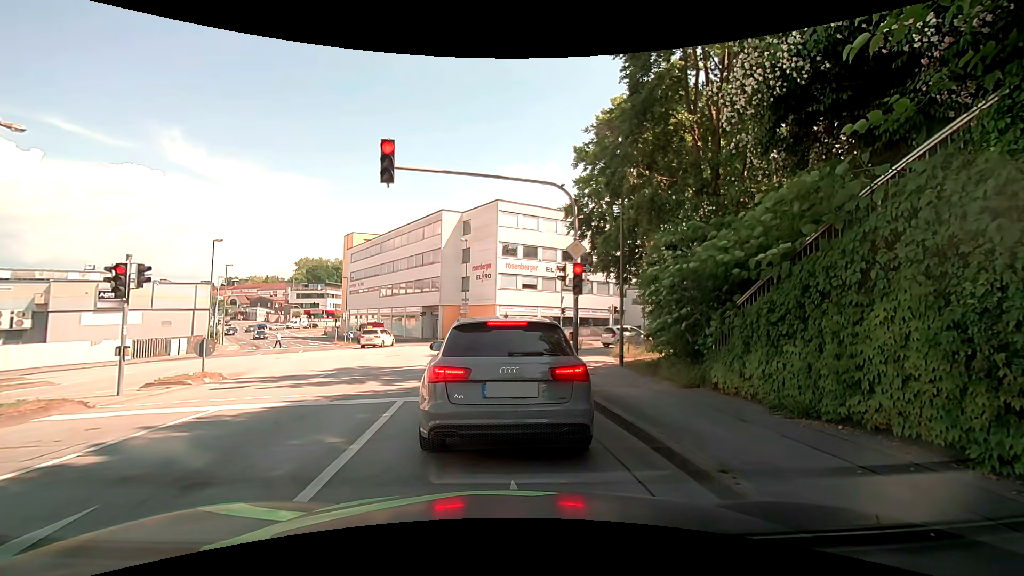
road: tertiary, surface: asphalt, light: Day
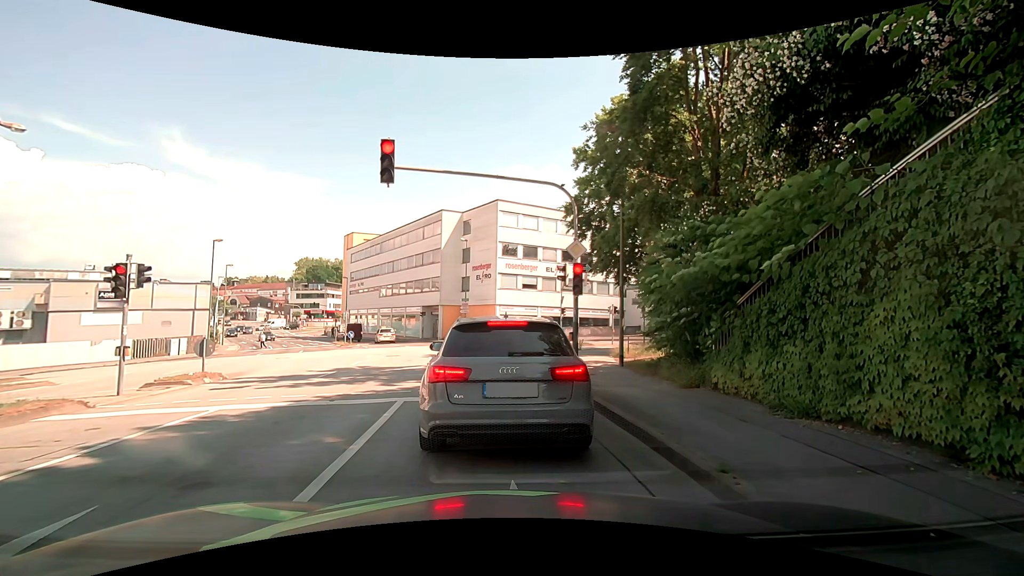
(0.0, 0.0) m; 0°
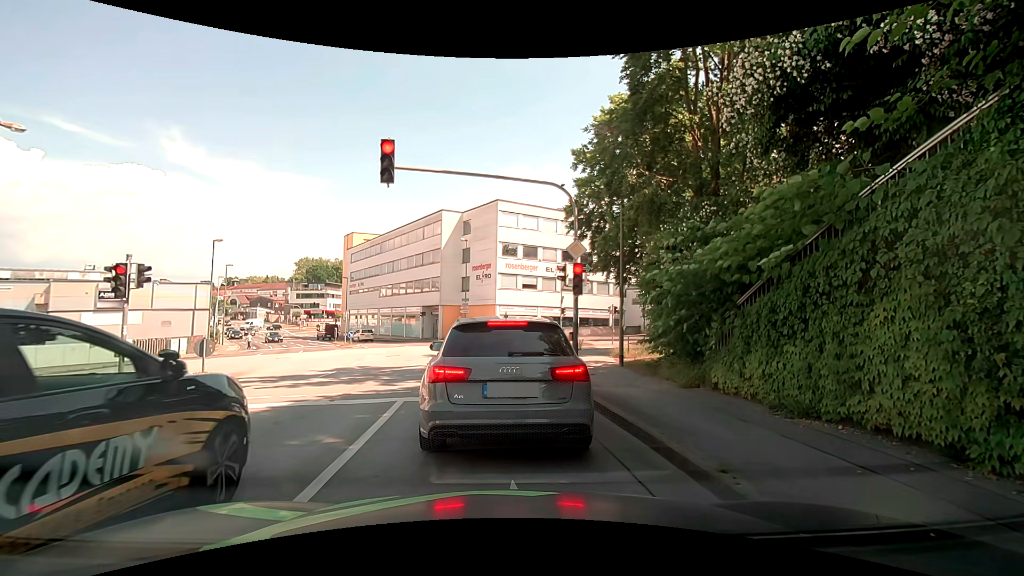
(0.0, 0.0) m; 0°
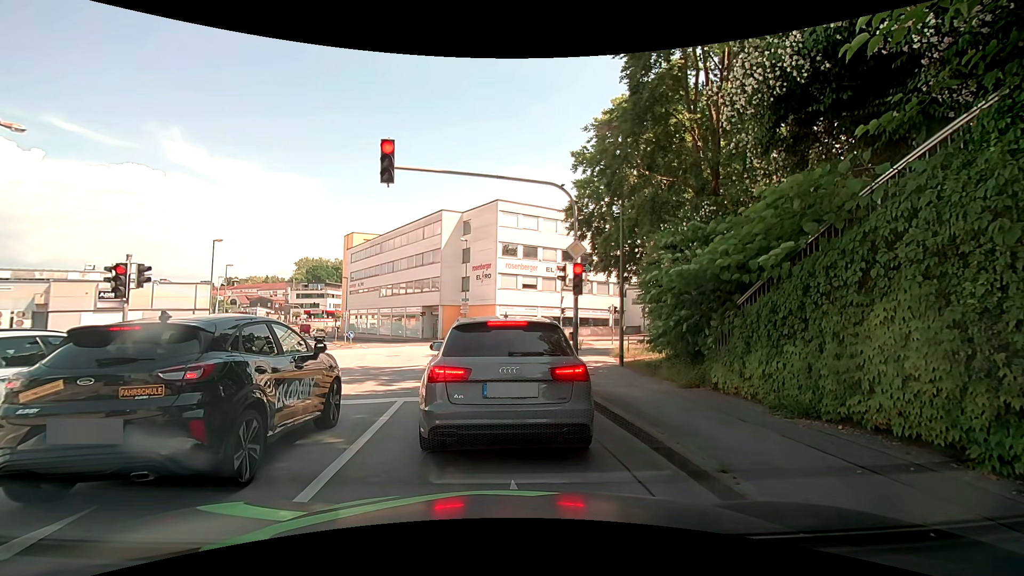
(0.0, 0.0) m; 0°
(-1, +10) (-2, +20) (-4, +30) (-6, +39) (-10, +49) (-14, +58) (-20, +66) (-25, +74) (-31, +83) (-36, +91) m
